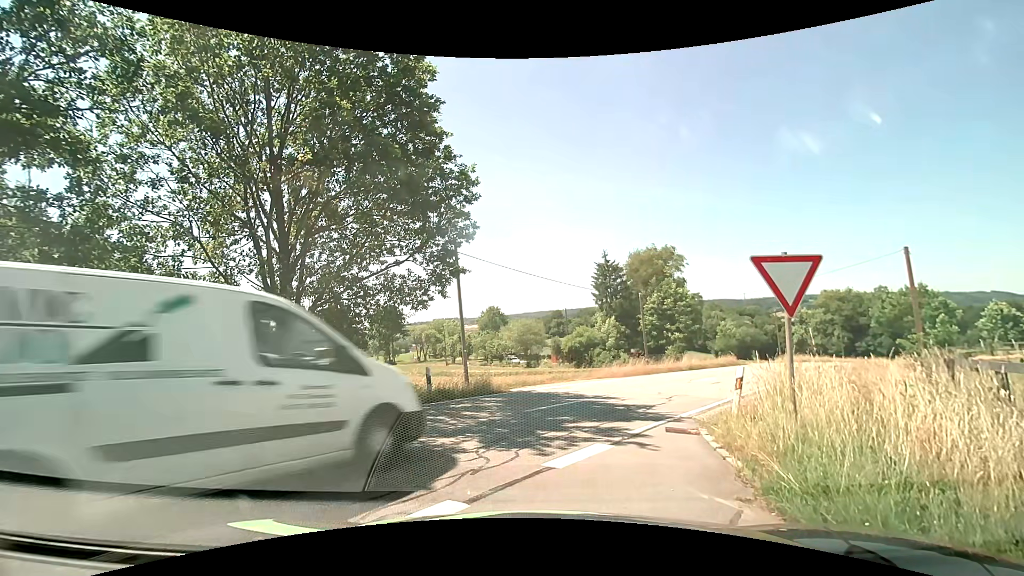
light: Day
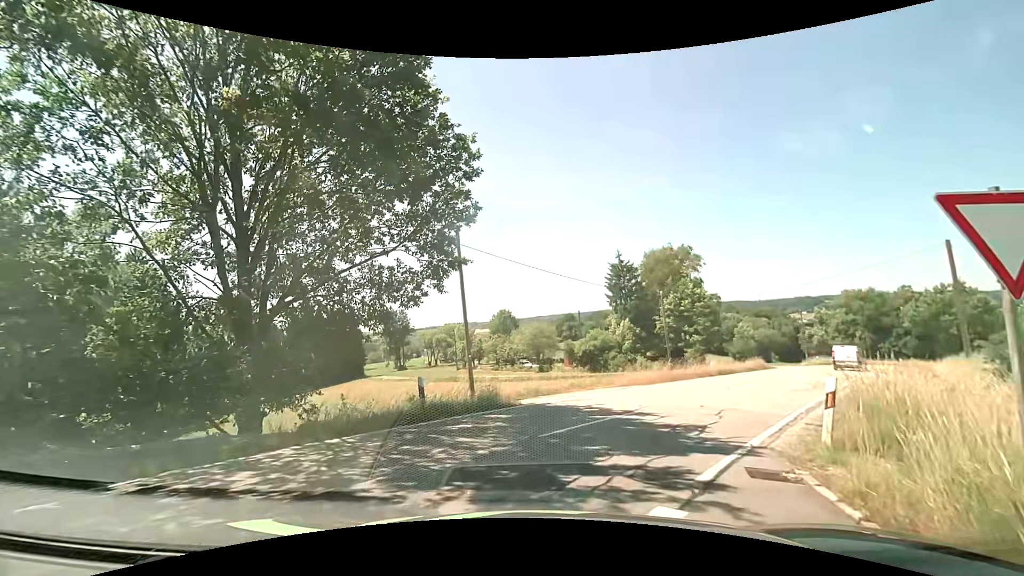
(-0.1, +2.6) m; -3°
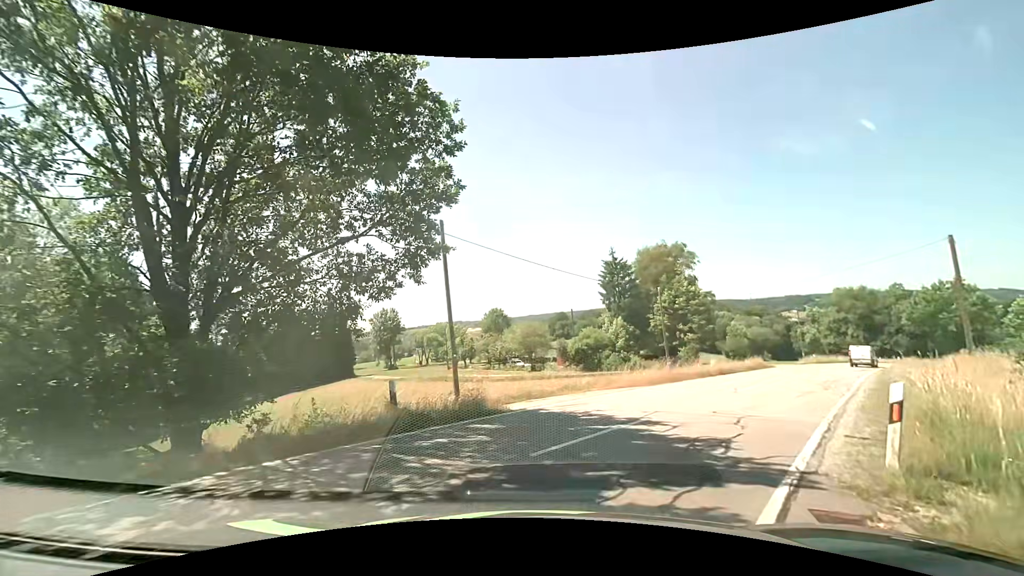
(0.0, +1.6) m; -1°
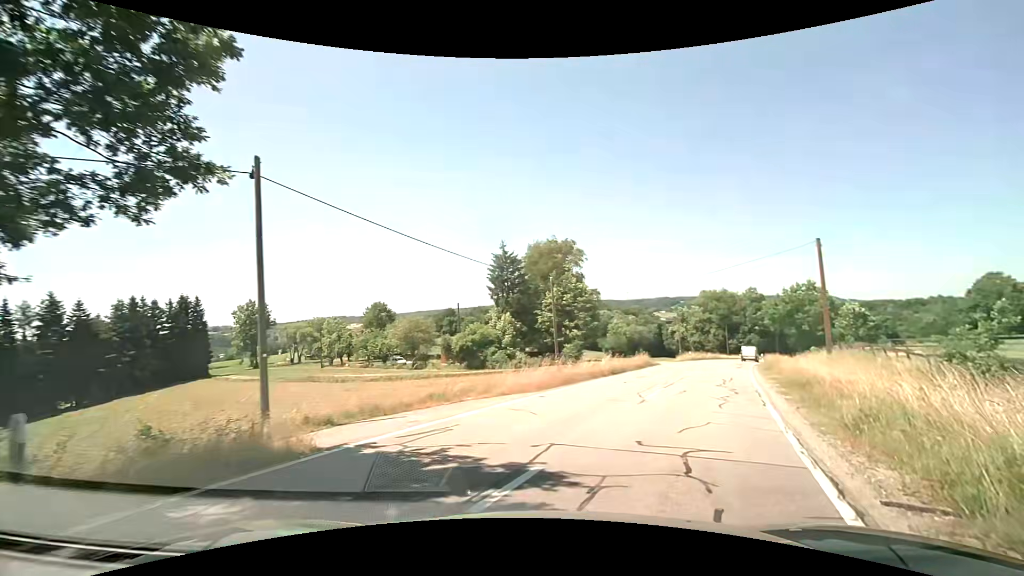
(+0.5, +4.6) m; +13°
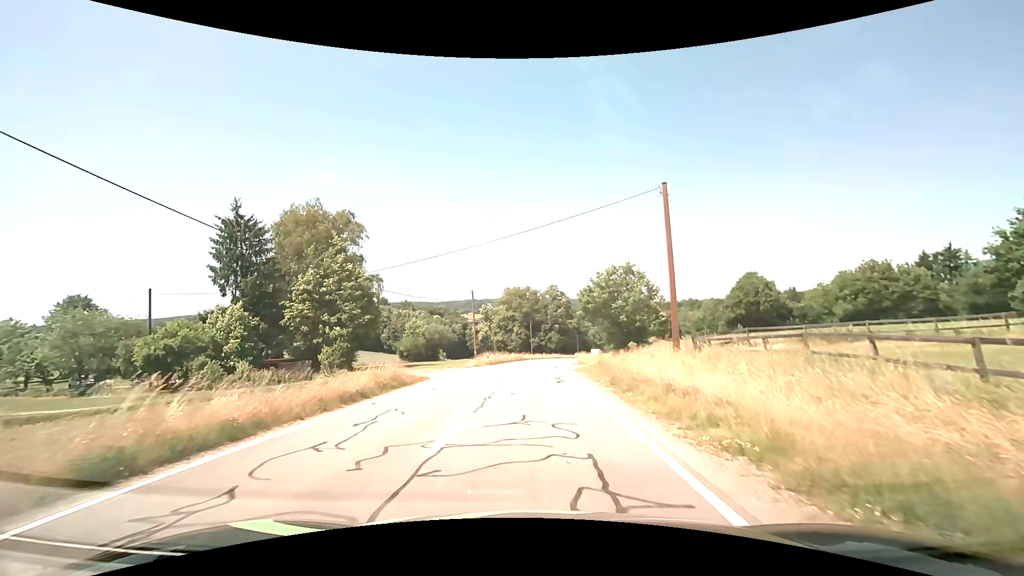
(+6.2, +18.8) m; +23°
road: tertiary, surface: asphalt
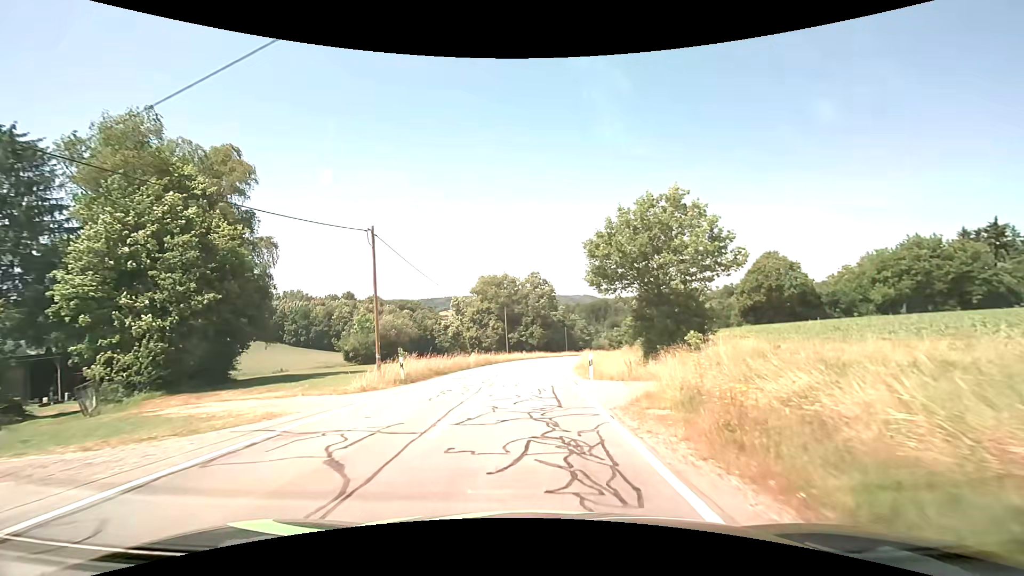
(+0.5, +23.2) m; +2°
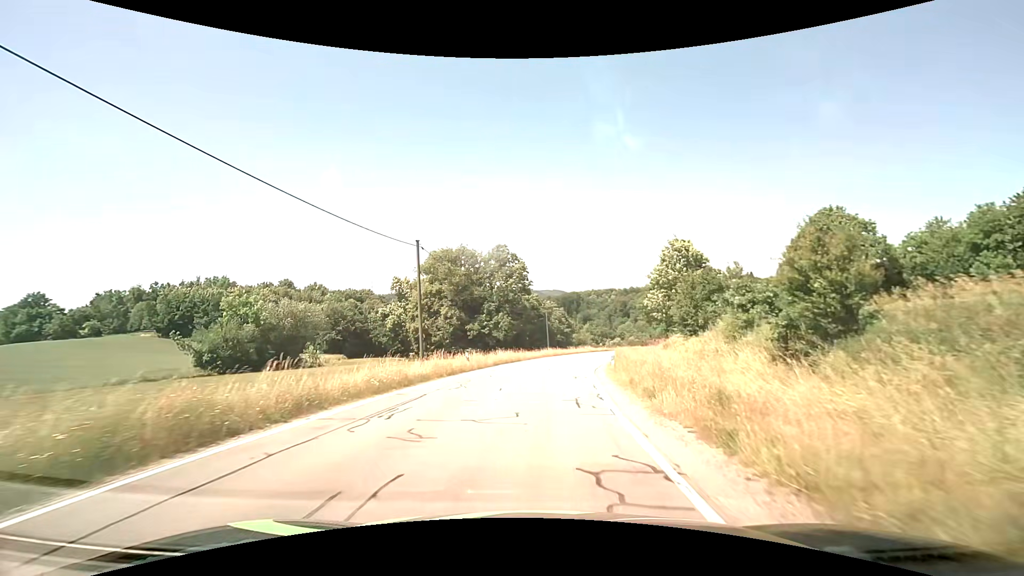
(+0.7, +34.1) m; +3°
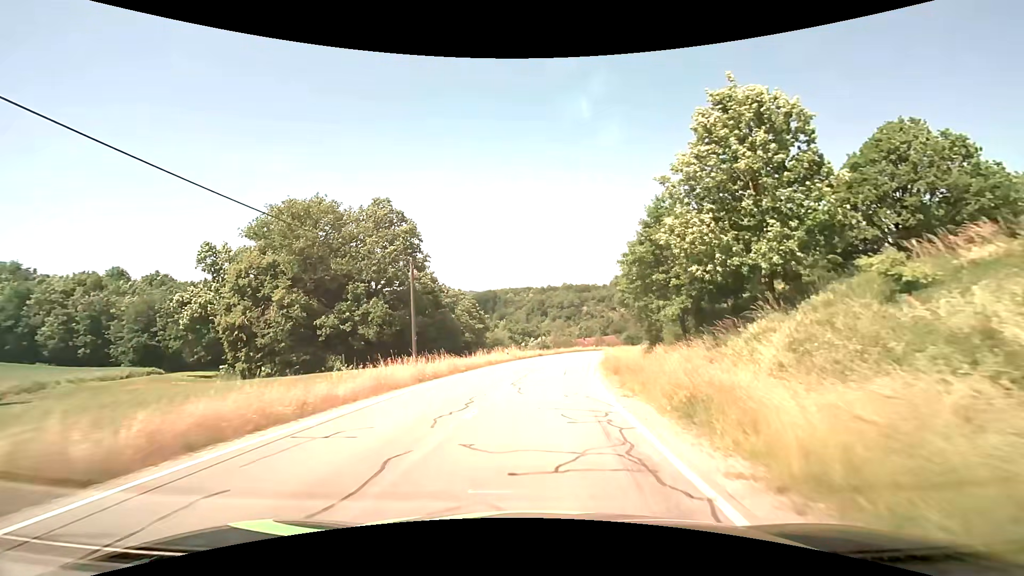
(+3.2, +36.4) m; +9°
(0, +10) (+1, +20) (+2, +30) (+3, +40) (+5, +50) (+7, +59) (+10, +69) (+13, +79) (+16, +88) (+20, +97) m
